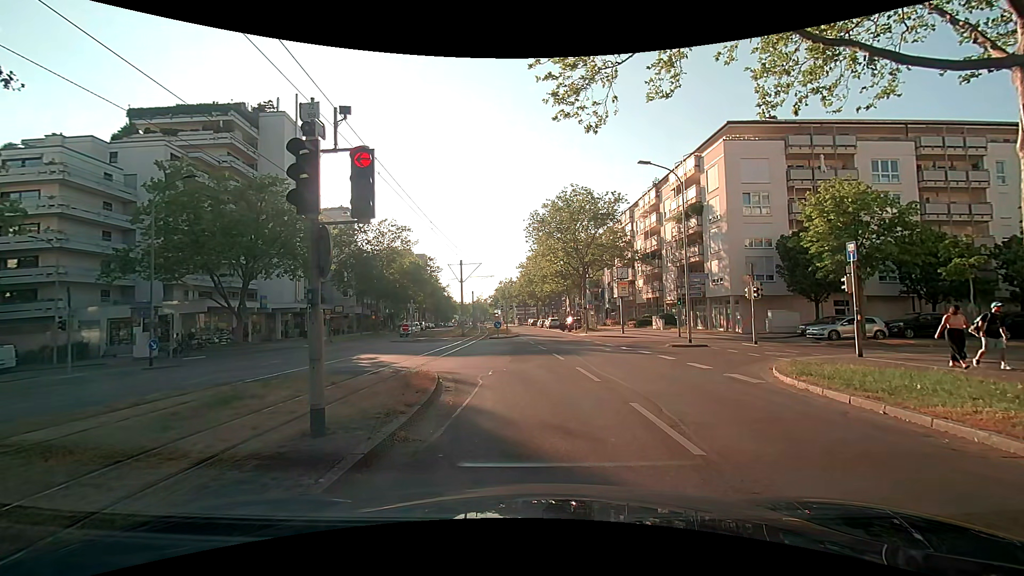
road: tertiary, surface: asphalt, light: Day
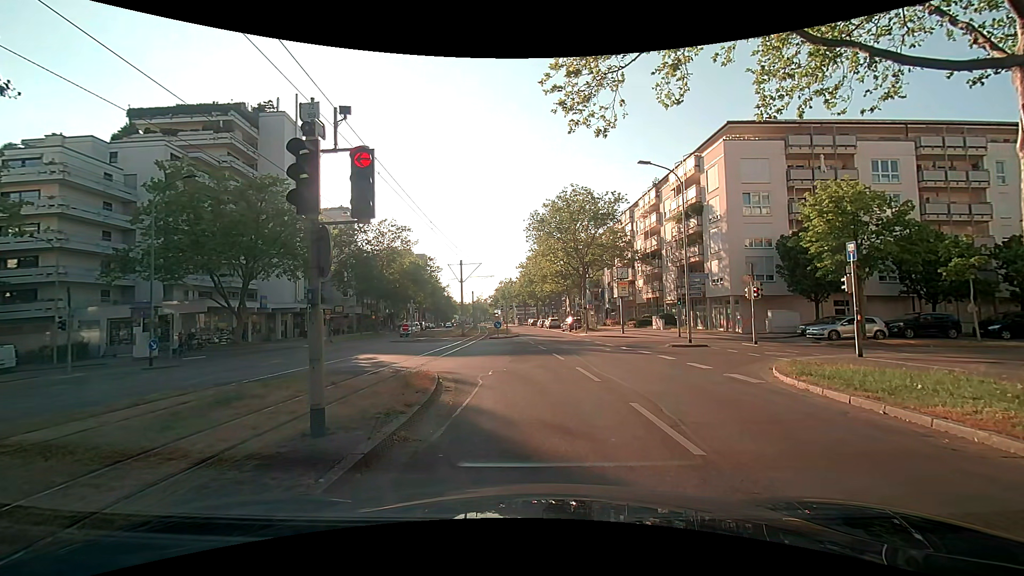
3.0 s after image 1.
(0.0, 0.0) m; 0°
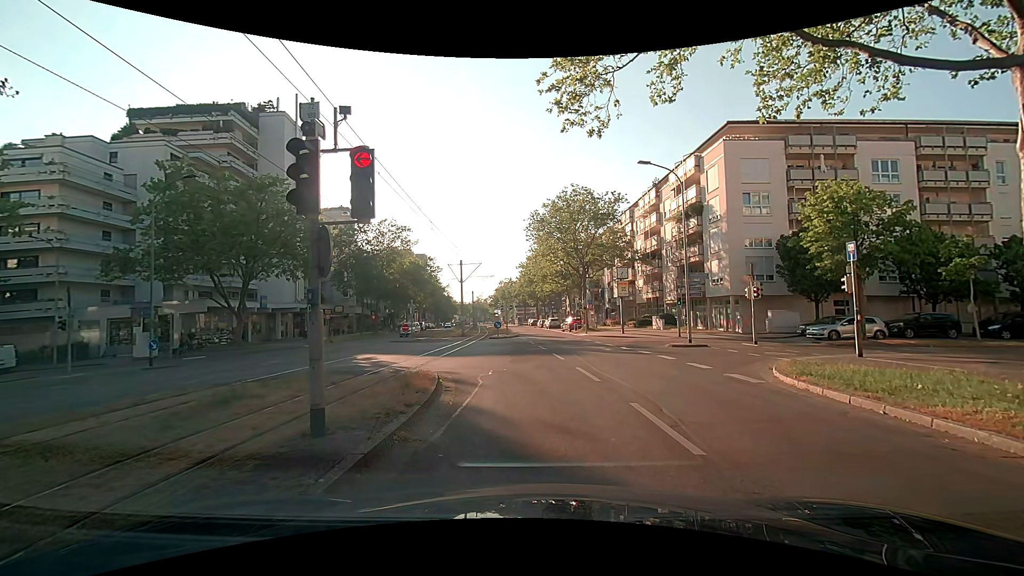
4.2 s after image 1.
(0.0, 0.0) m; 0°
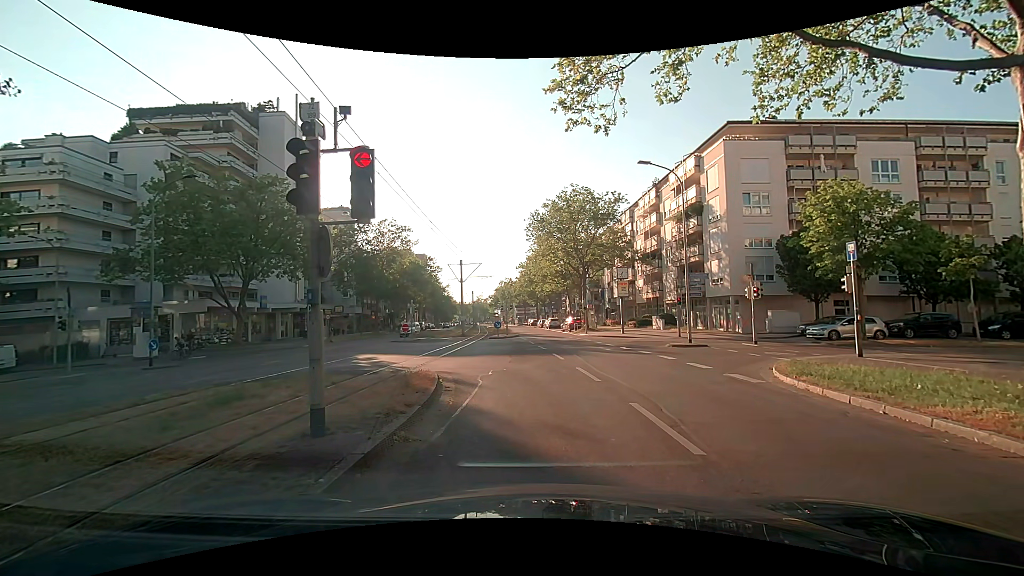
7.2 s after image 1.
(0.0, 0.0) m; 0°
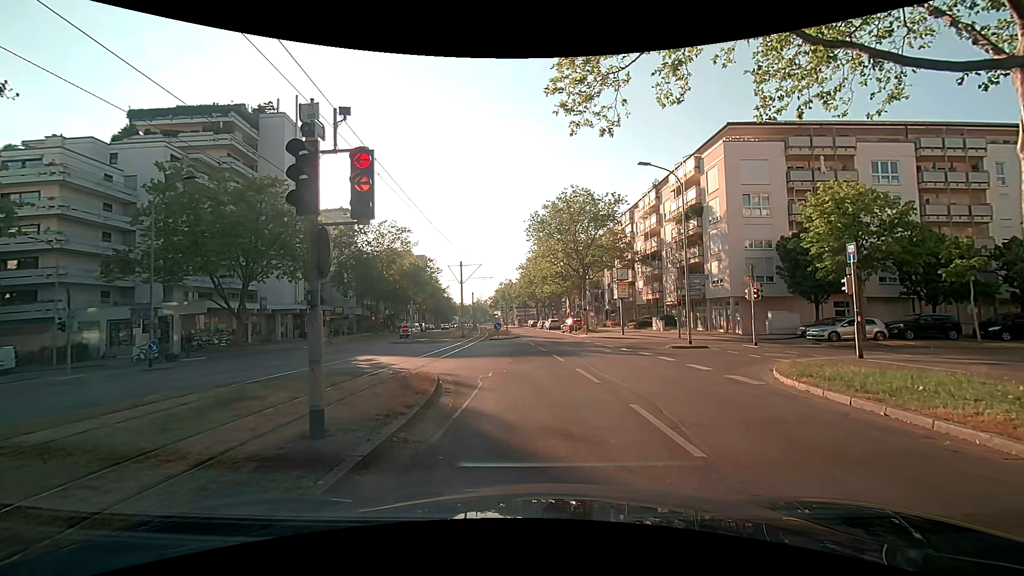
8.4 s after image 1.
(0.0, 0.0) m; 0°
